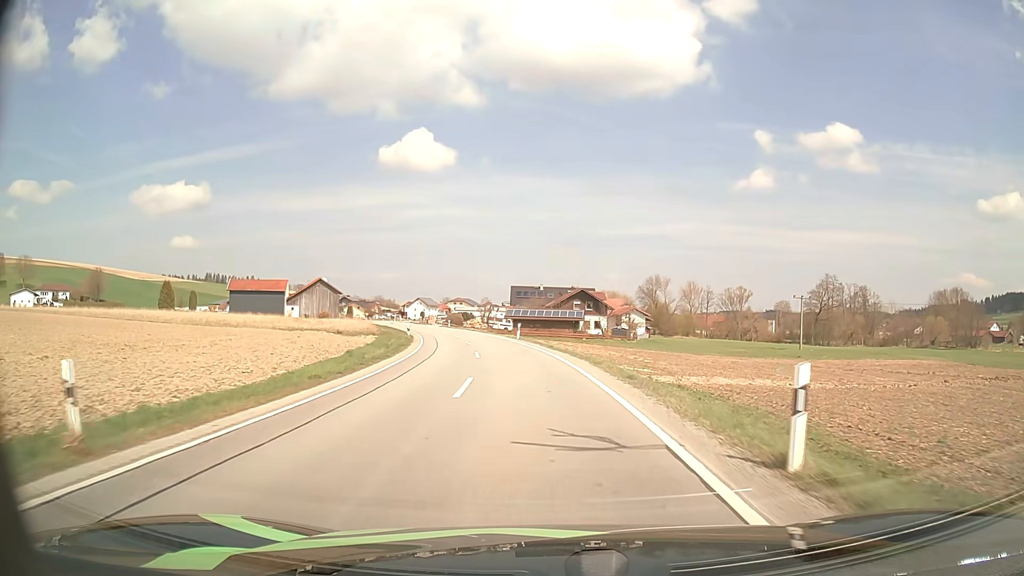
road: secondary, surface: asphalt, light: Day
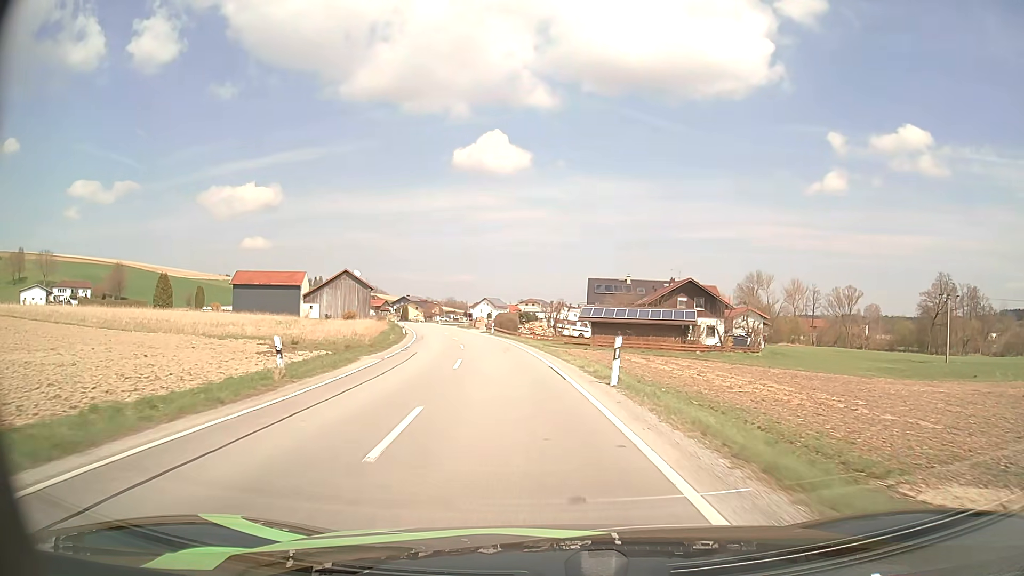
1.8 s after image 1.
(-1.3, +29.5) m; -6°
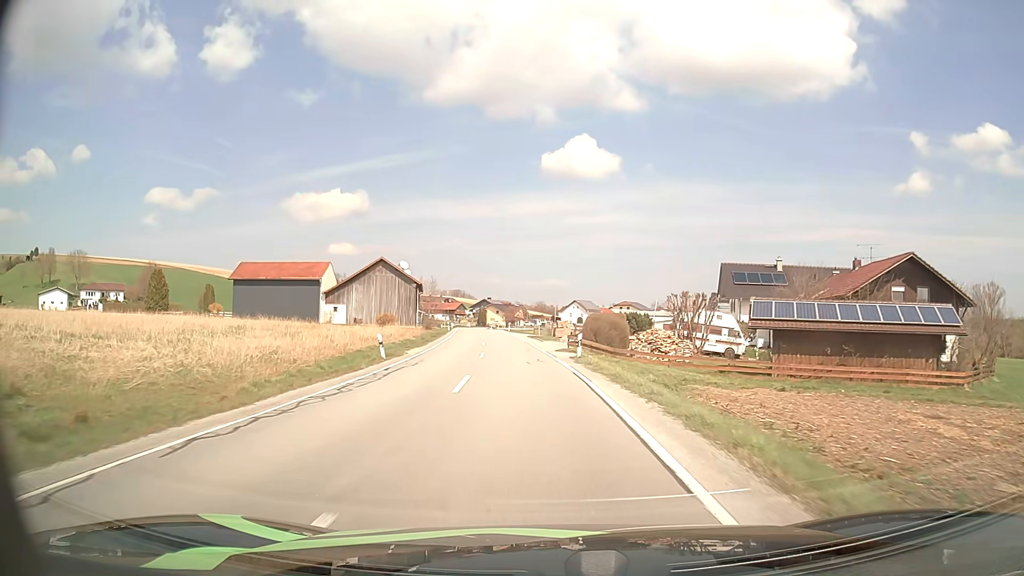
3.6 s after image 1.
(-1.9, +29.7) m; -7°
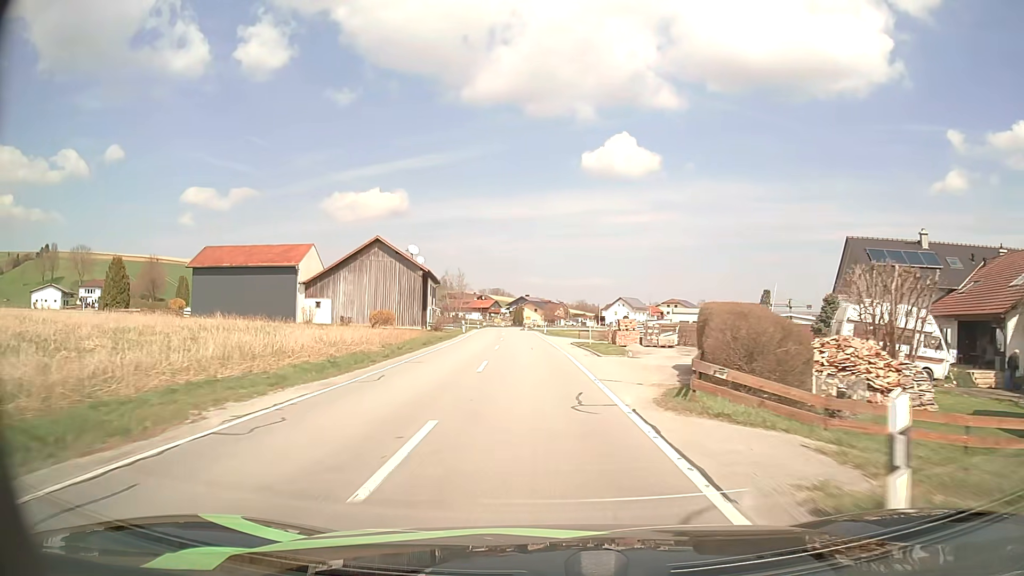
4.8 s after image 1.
(-0.7, +20.1) m; -4°
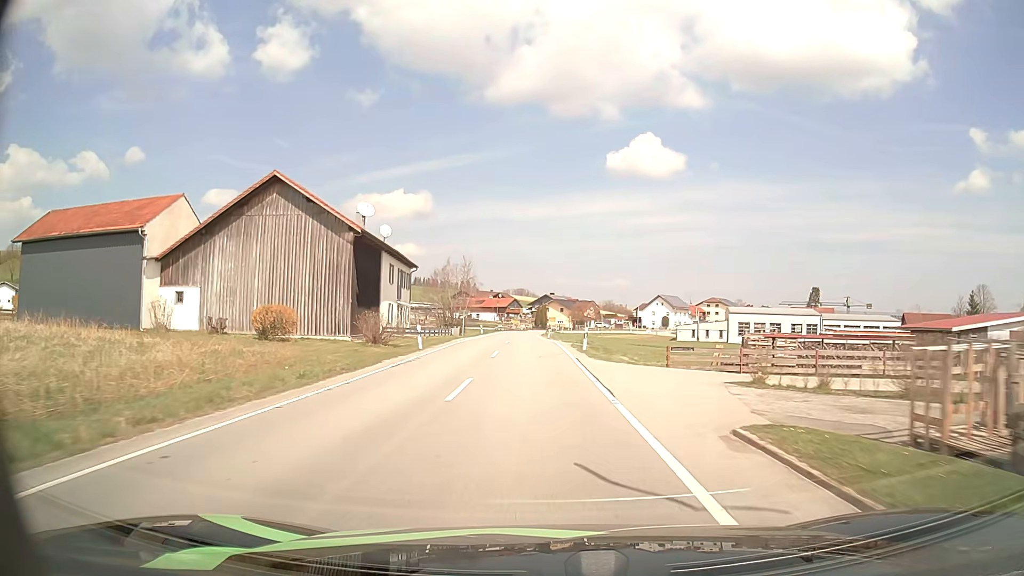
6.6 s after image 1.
(-0.7, +29.4) m; -2°
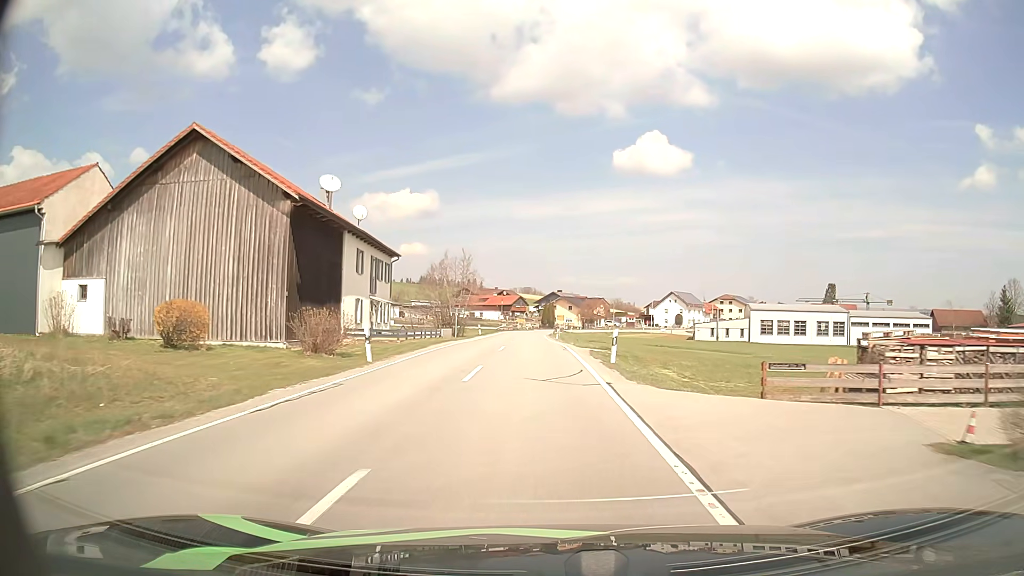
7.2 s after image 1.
(0.0, +9.5) m; -1°
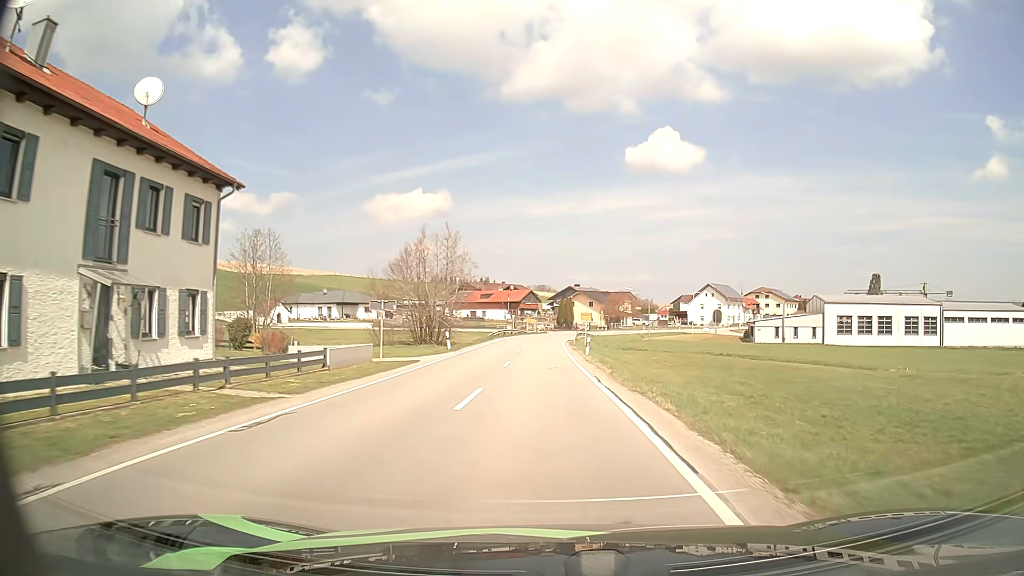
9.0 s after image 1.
(-0.3, +27.3) m; -1°
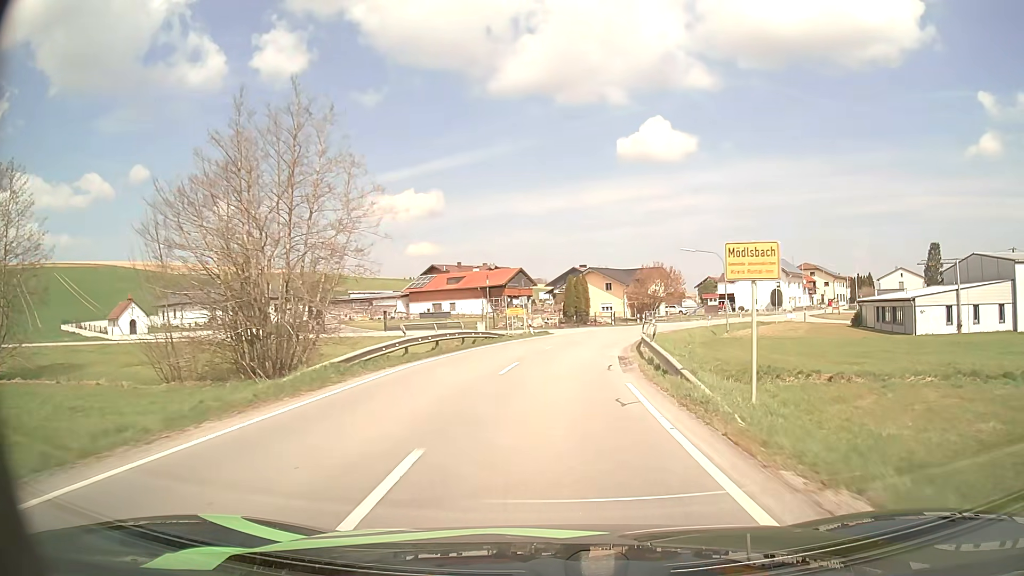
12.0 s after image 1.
(-0.4, +42.9) m; 0°
(0, +10) (+1, +20) (+2, +30) (+4, +40) (+7, +49) (+10, +59) (+15, +67) (+21, +76) (+27, +83) (+33, +91) m
